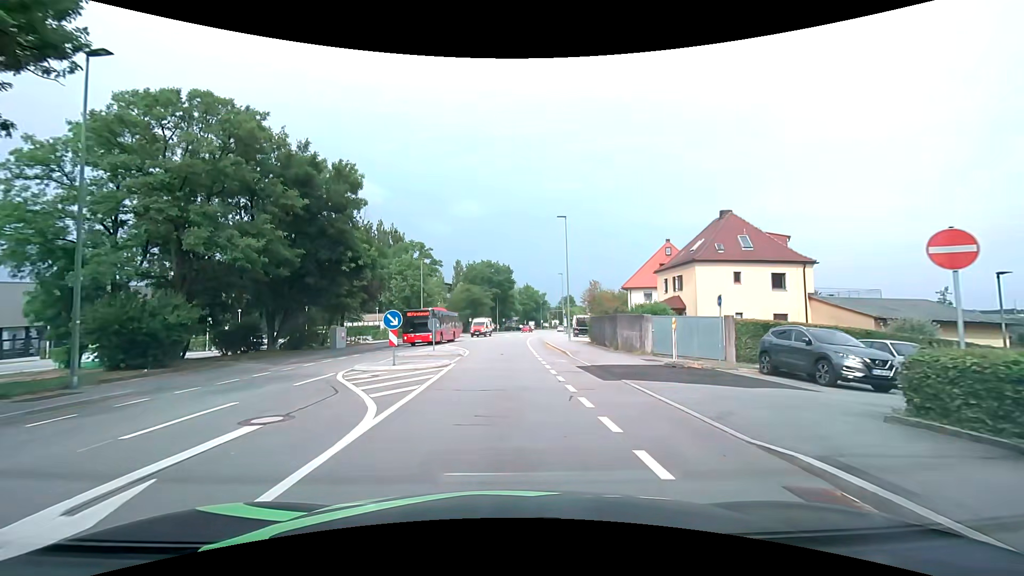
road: tertiary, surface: asphalt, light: Day
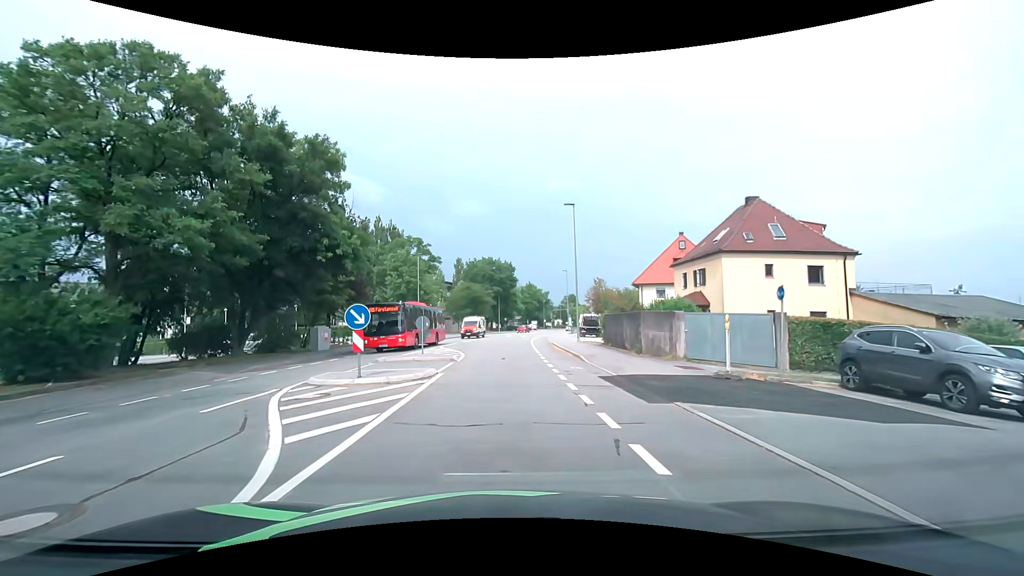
(0.0, +3.9) m; 0°
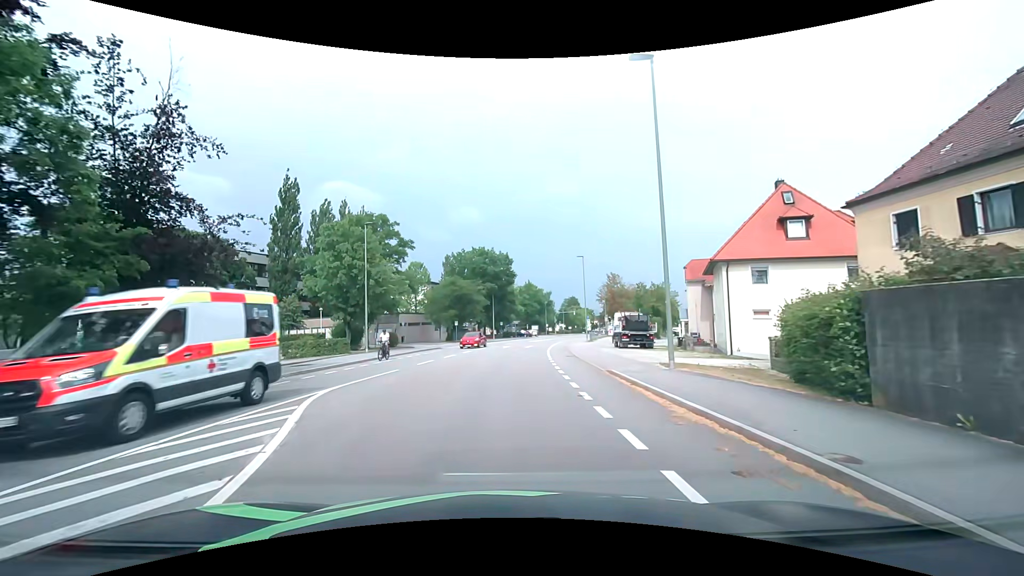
(-0.1, +21.1) m; -1°
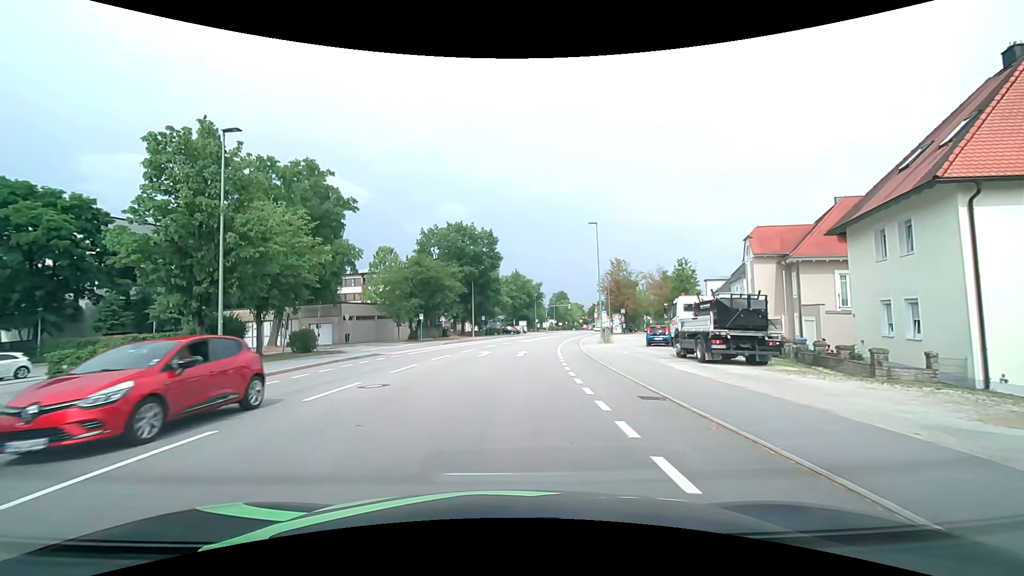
(+0.4, +17.7) m; +3°
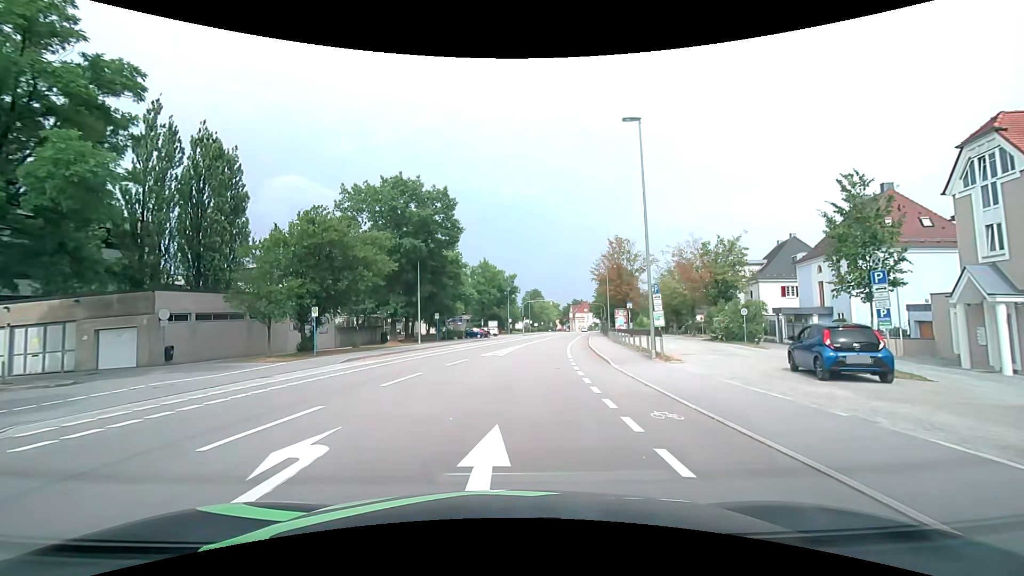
(+0.6, +21.9) m; +3°
(0, +10) (+1, +20) (+2, +30) (+3, +40) (+4, +50) (+6, +60) (+8, +69) (+9, +79) (+11, +89) (+13, +99) m
